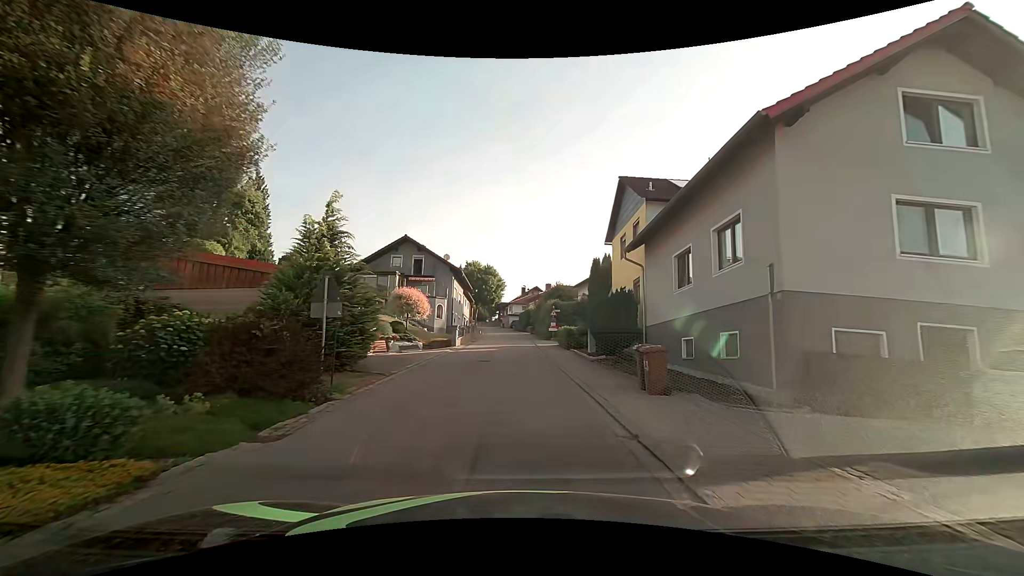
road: tertiary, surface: asphalt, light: Day
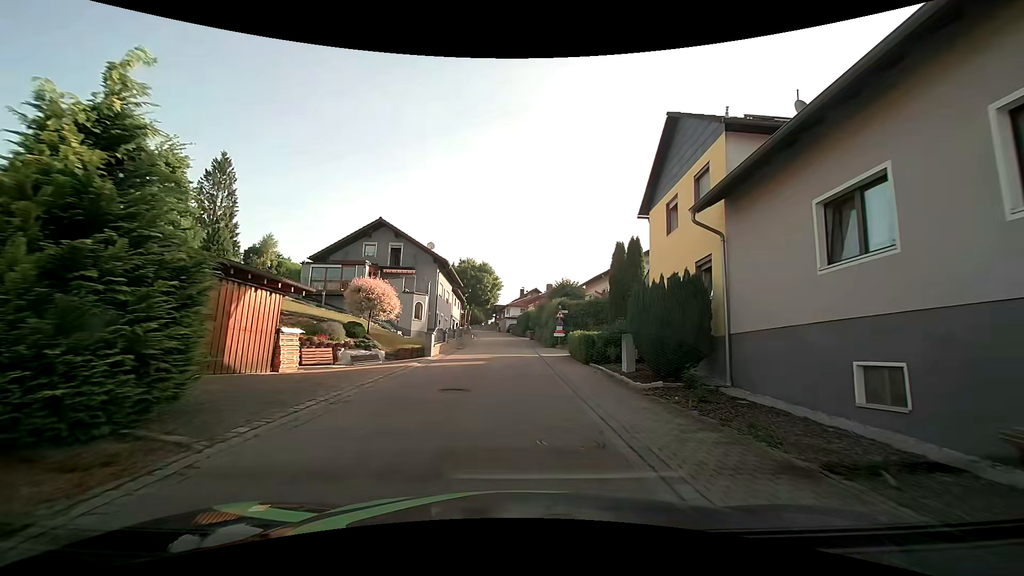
(-0.1, +8.3) m; -1°
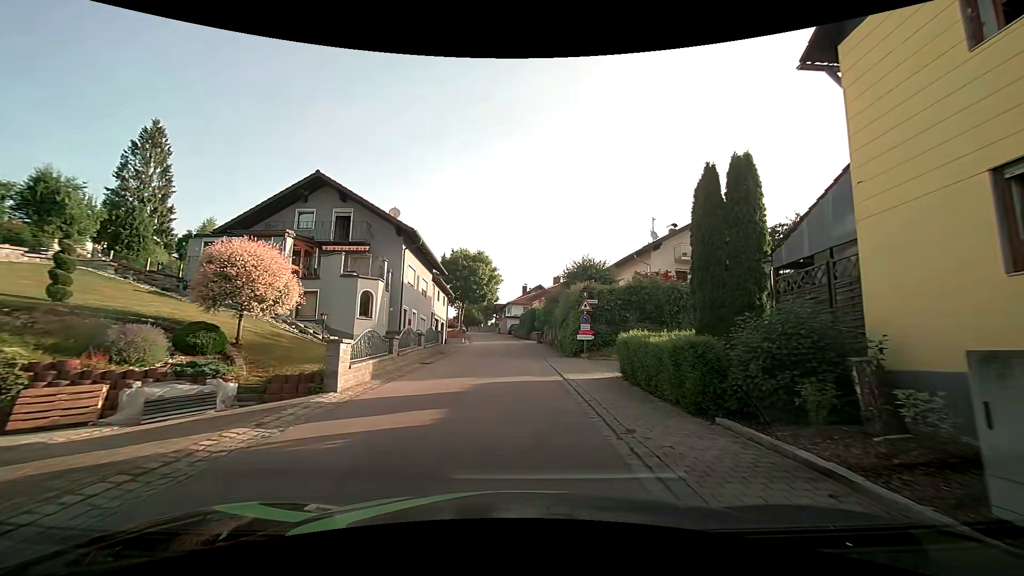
(0.0, +12.1) m; 0°
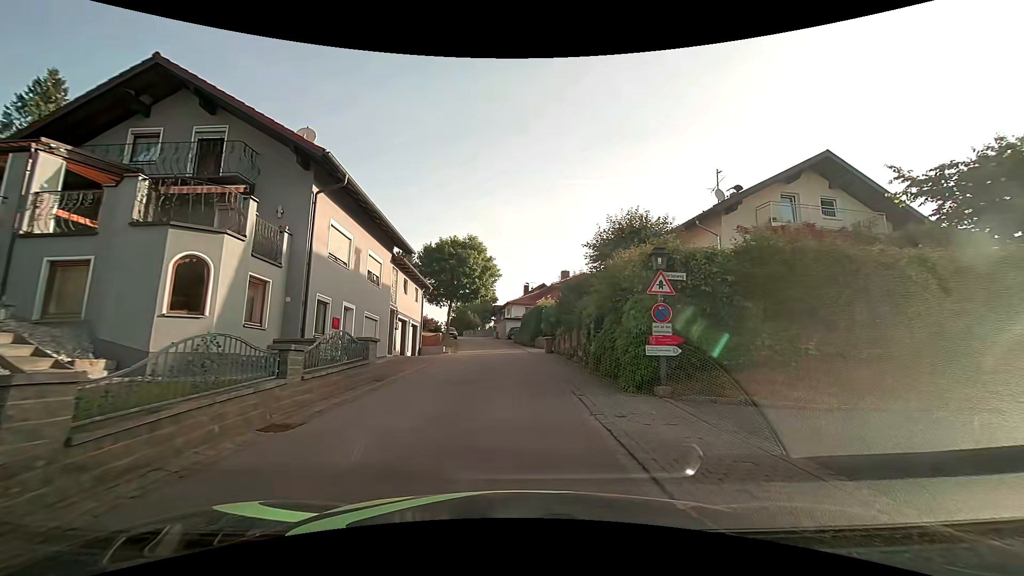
(-0.1, +11.8) m; -1°
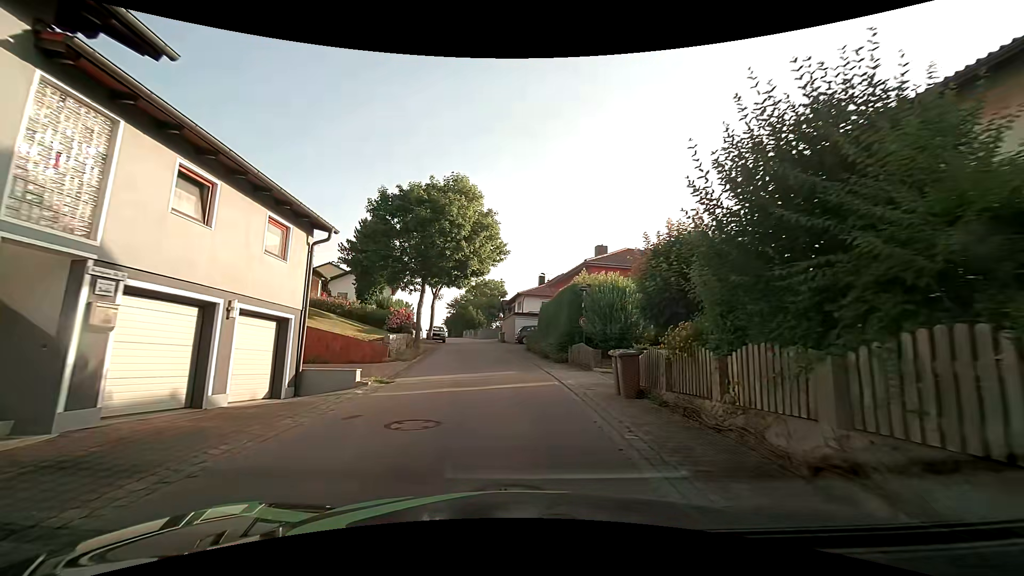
(-0.1, +18.8) m; -1°
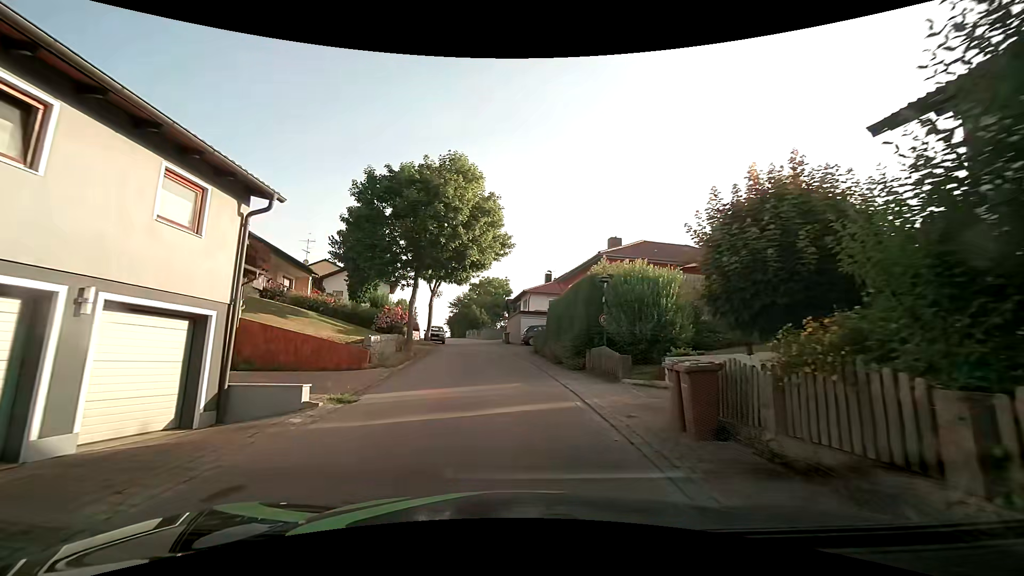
(0.0, +3.6) m; -1°
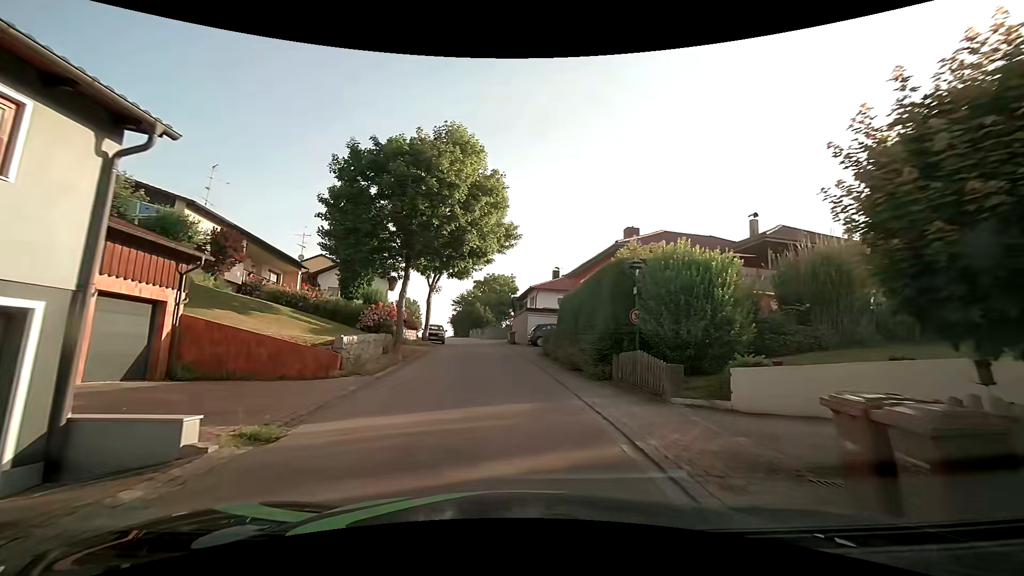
(0.0, +3.6) m; -2°
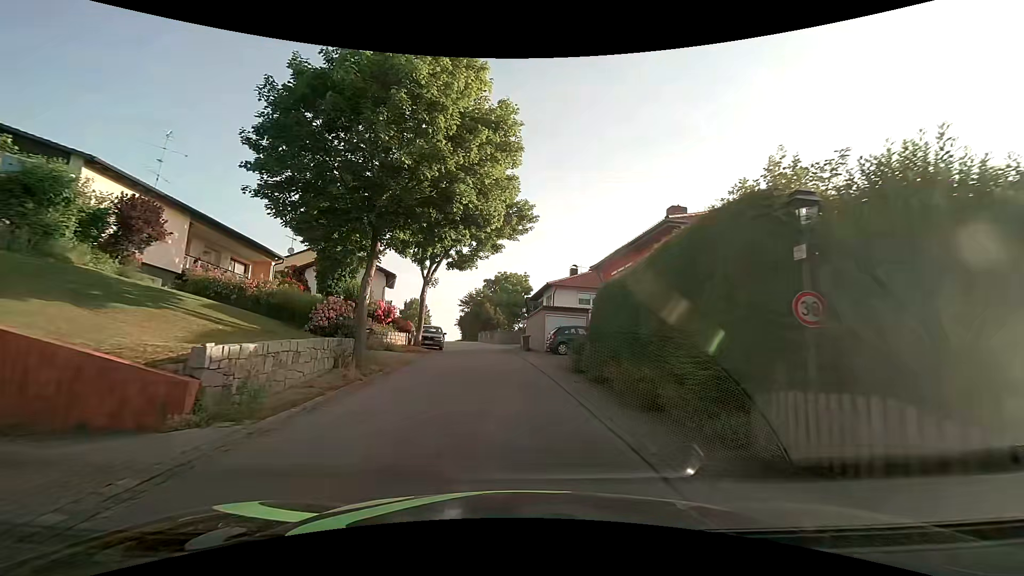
(0.0, +7.0) m; -1°
(0, +10) (-1, +20) (-2, +30) (-3, +40) (-5, +50) (-6, +60) (-8, +69) (-10, +79) (-12, +89) (-14, +99) m
